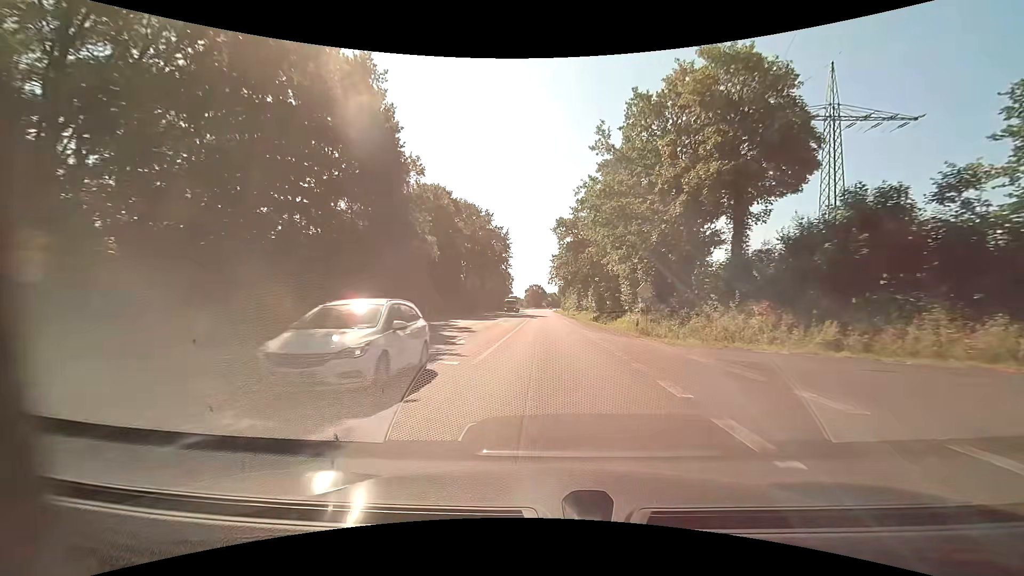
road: primary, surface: asphalt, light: Day
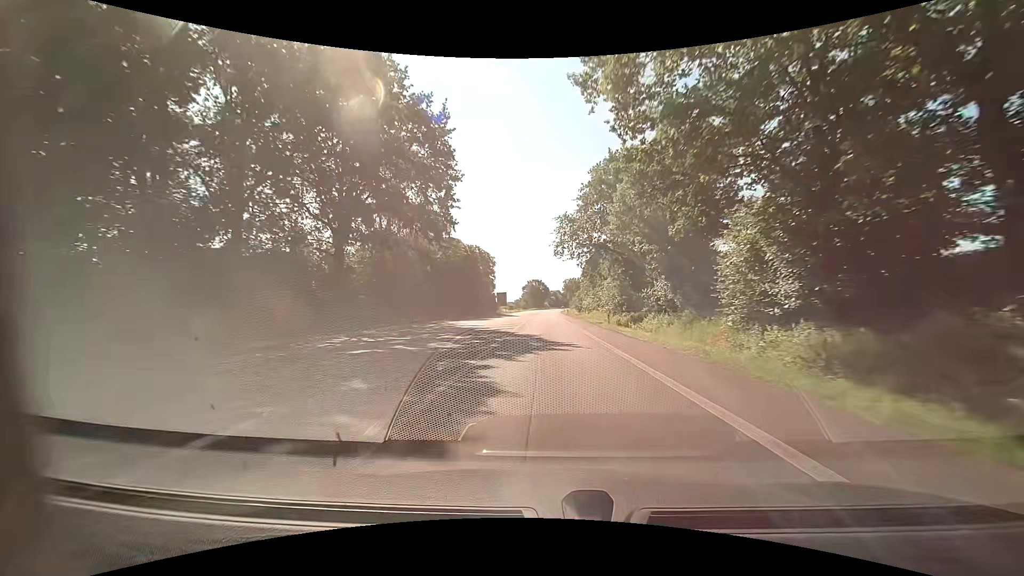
(-0.2, +56.6) m; 0°
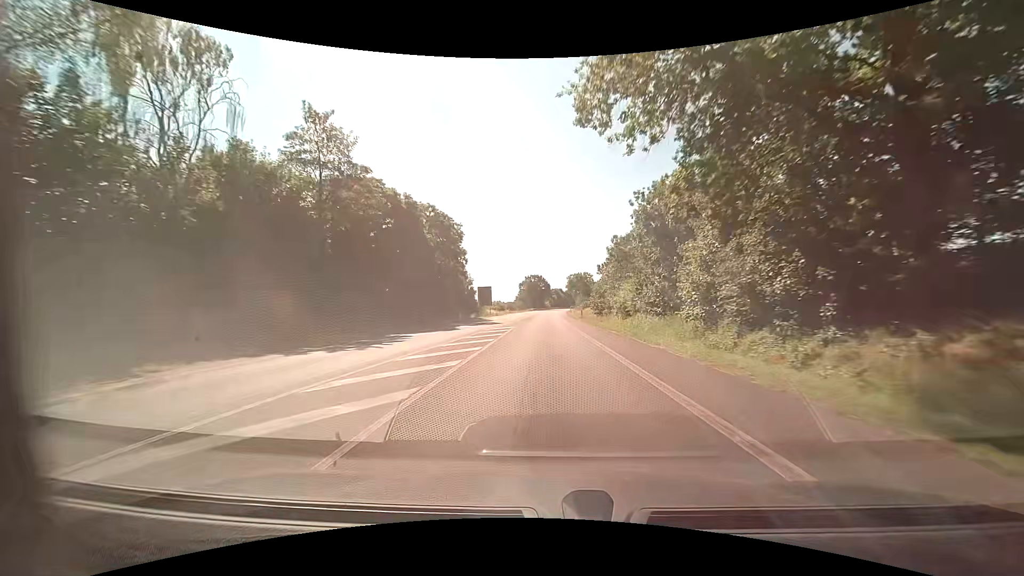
(-0.2, +33.9) m; -1°
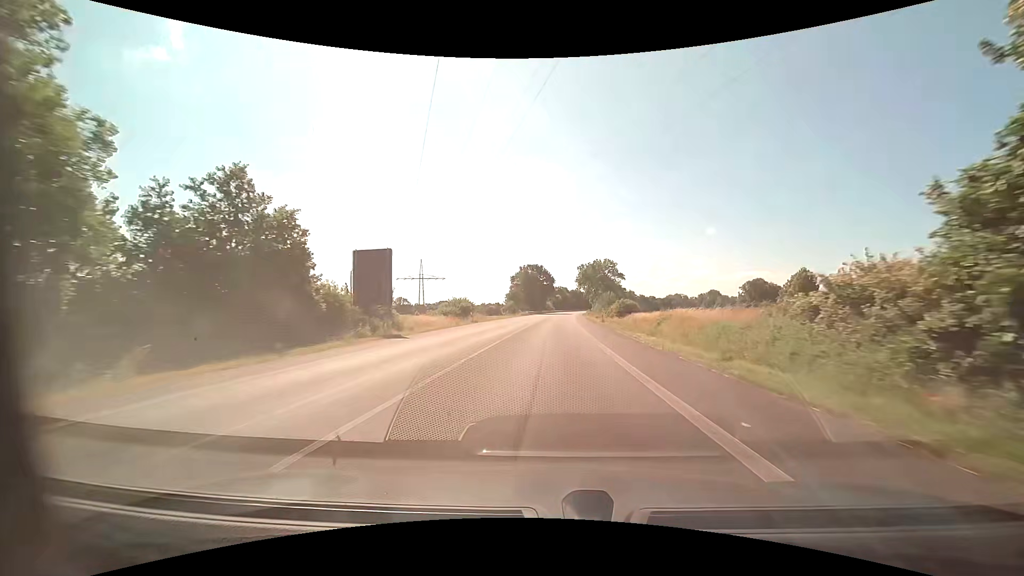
(0.0, +56.3) m; 0°
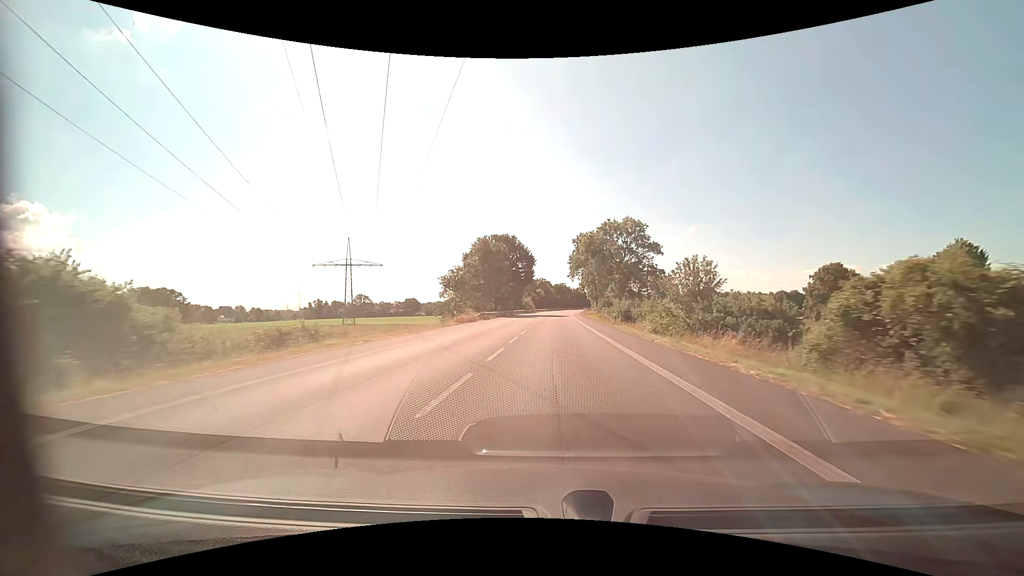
(+0.7, +56.3) m; +2°
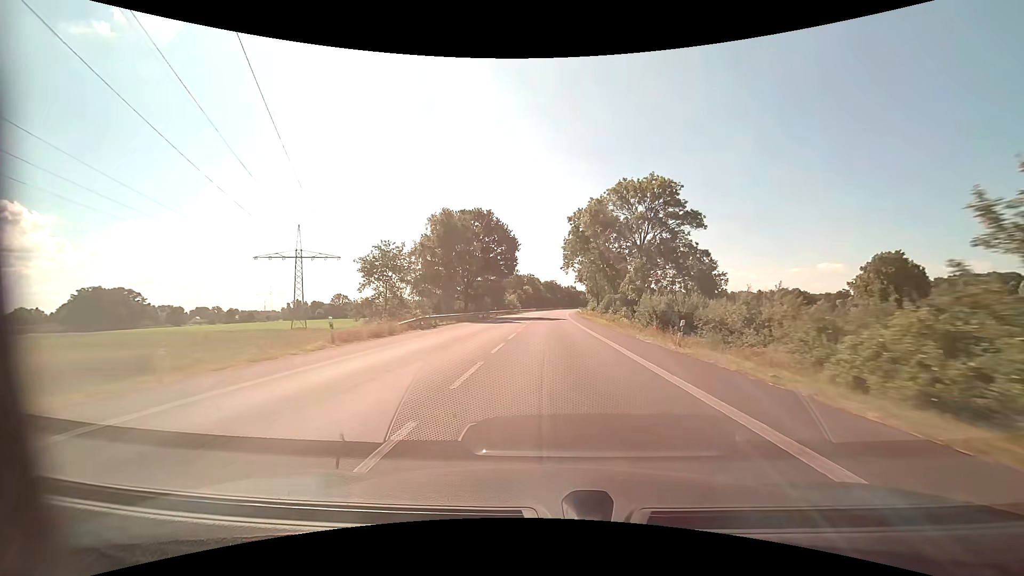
(+0.3, +22.6) m; +1°
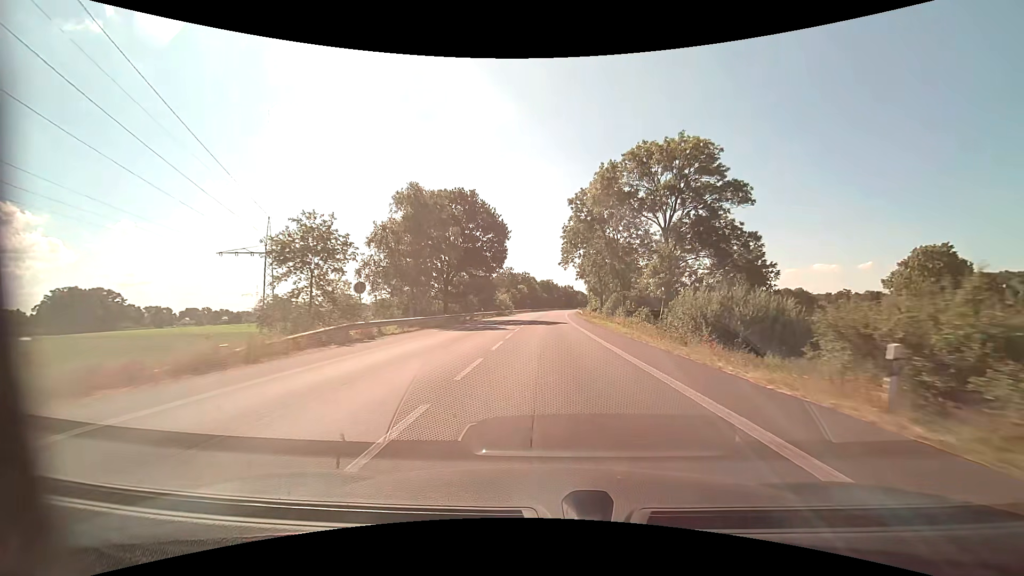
(0.0, +11.3) m; +1°
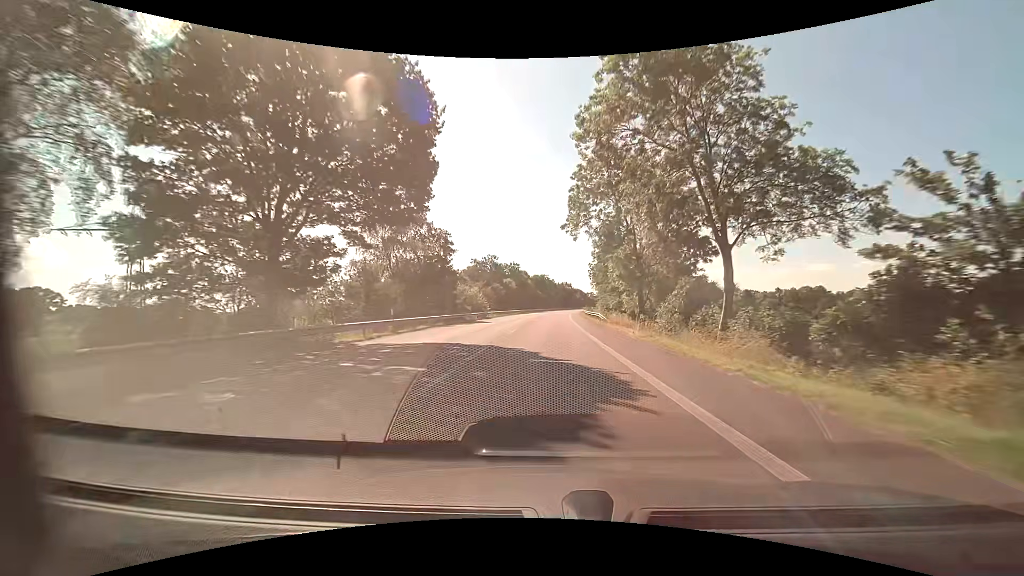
(+0.1, +33.9) m; 0°
(0, +10) (0, +20) (0, +30) (0, +40) (+1, +50) (+1, +60) (+1, +70) (+2, +80) (+2, +90) (+3, +100) m
